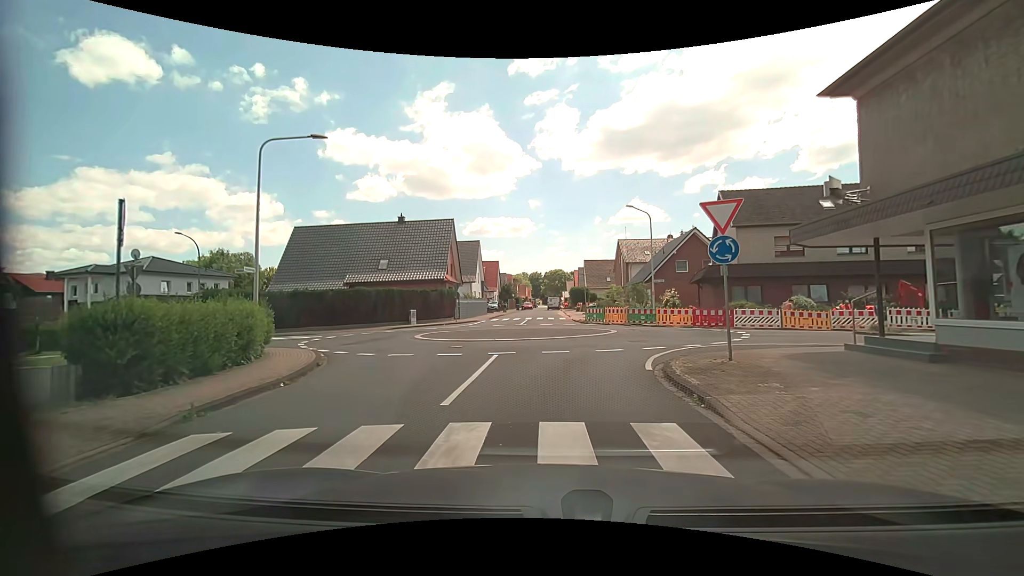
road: residential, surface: asphalt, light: Day
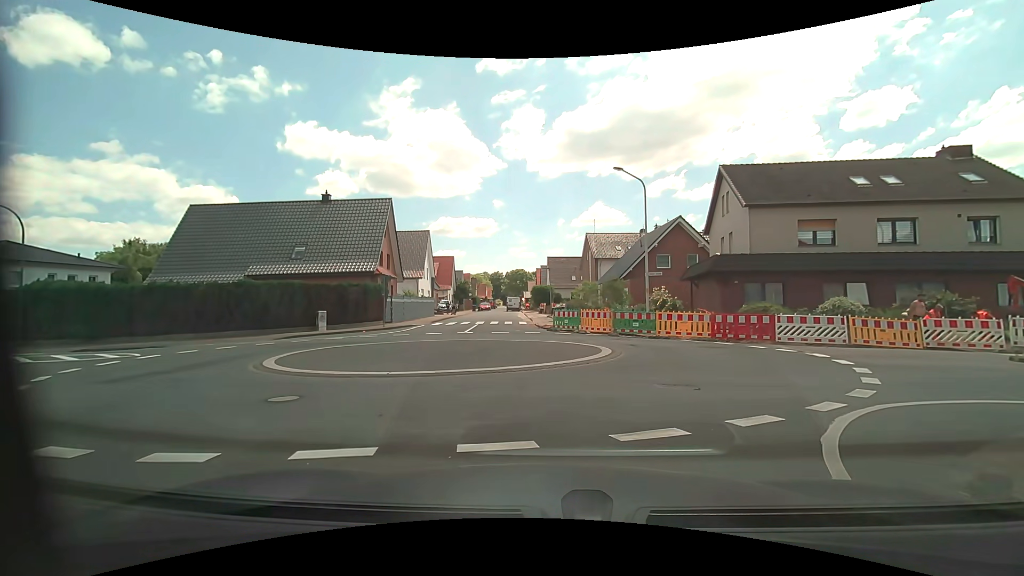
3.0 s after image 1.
(+0.1, +9.3) m; +3°
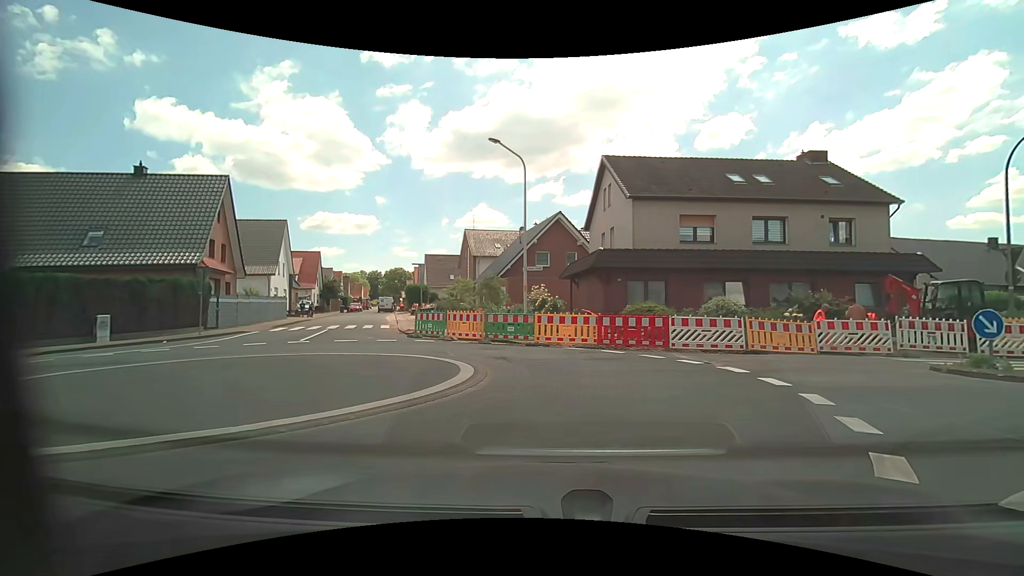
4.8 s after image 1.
(+0.4, +4.3) m; +14°
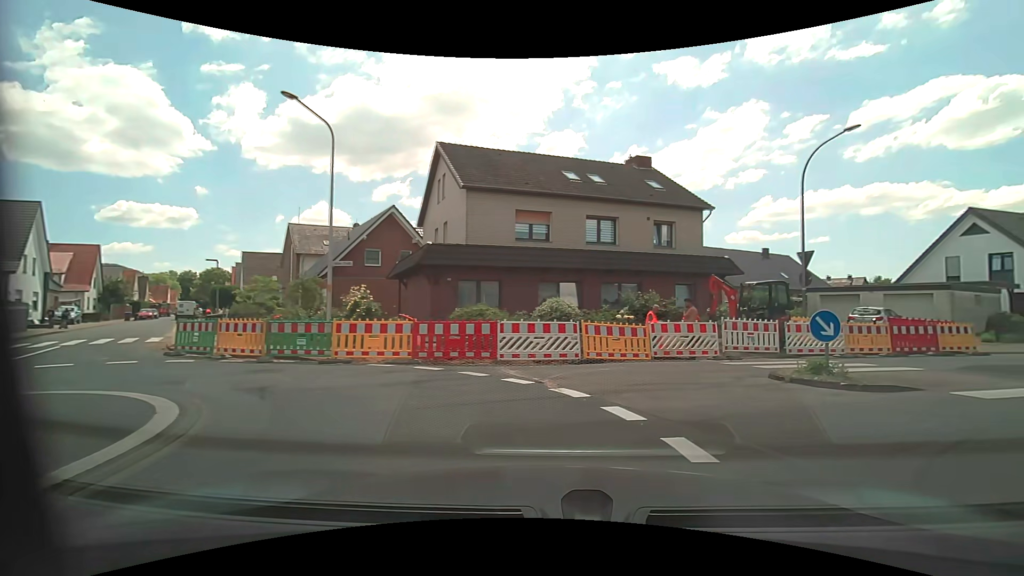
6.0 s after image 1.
(+0.5, +3.4) m; +17°
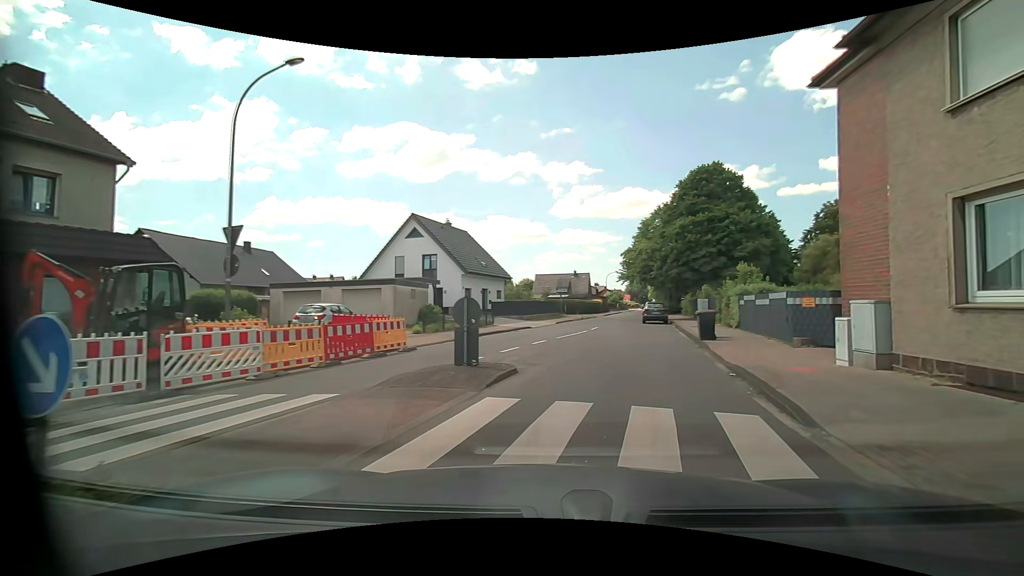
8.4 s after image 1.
(+3.1, +6.3) m; +51°
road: tertiary
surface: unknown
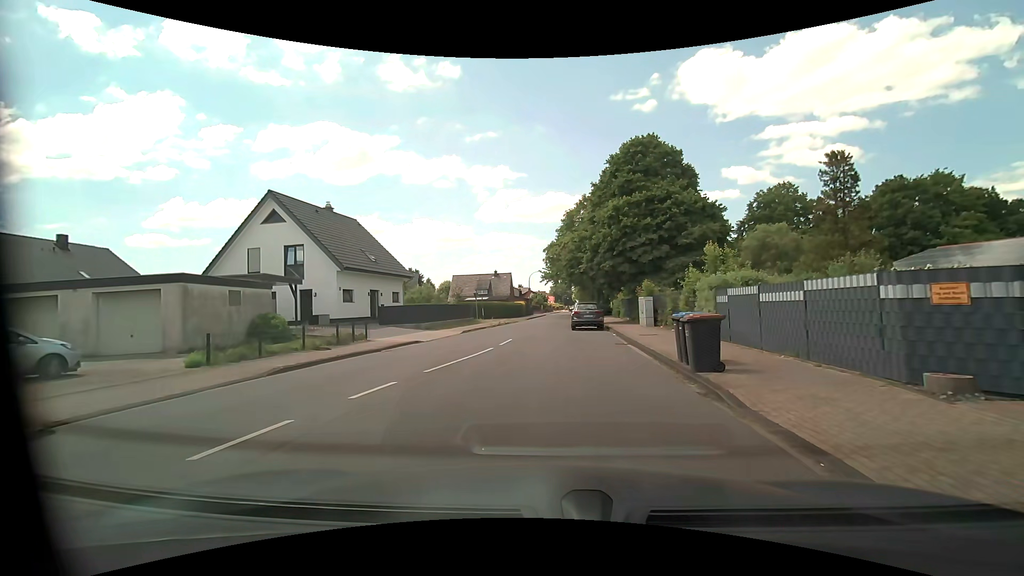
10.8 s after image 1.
(+1.6, +9.7) m; +9°
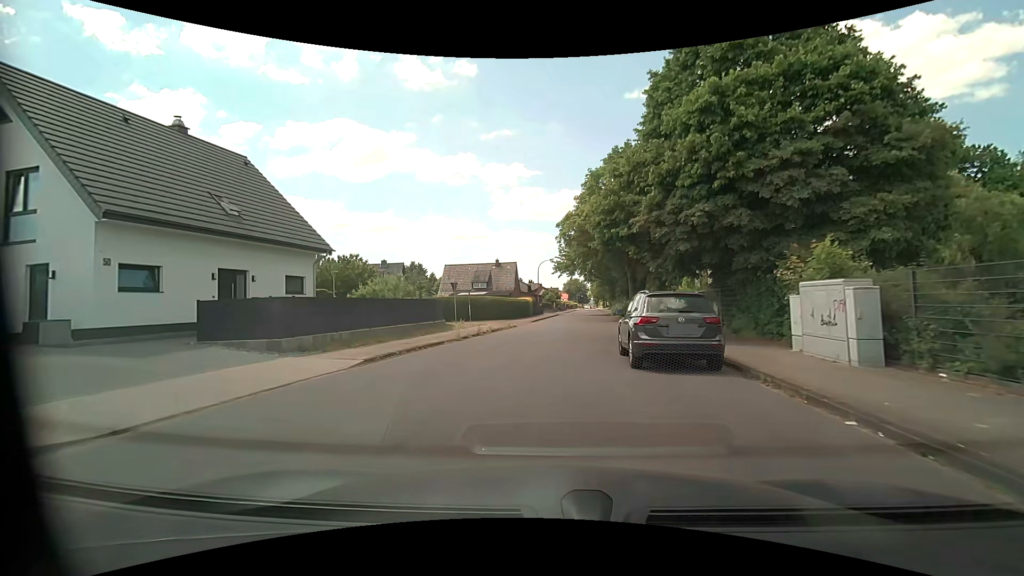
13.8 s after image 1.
(+0.6, +18.3) m; +1°
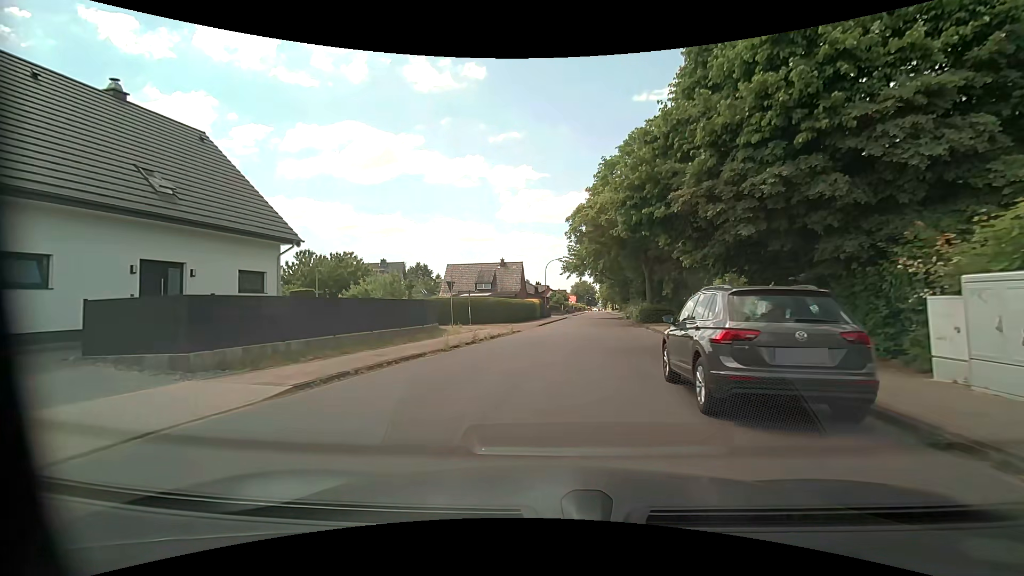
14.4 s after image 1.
(-0.1, +4.2) m; -1°
